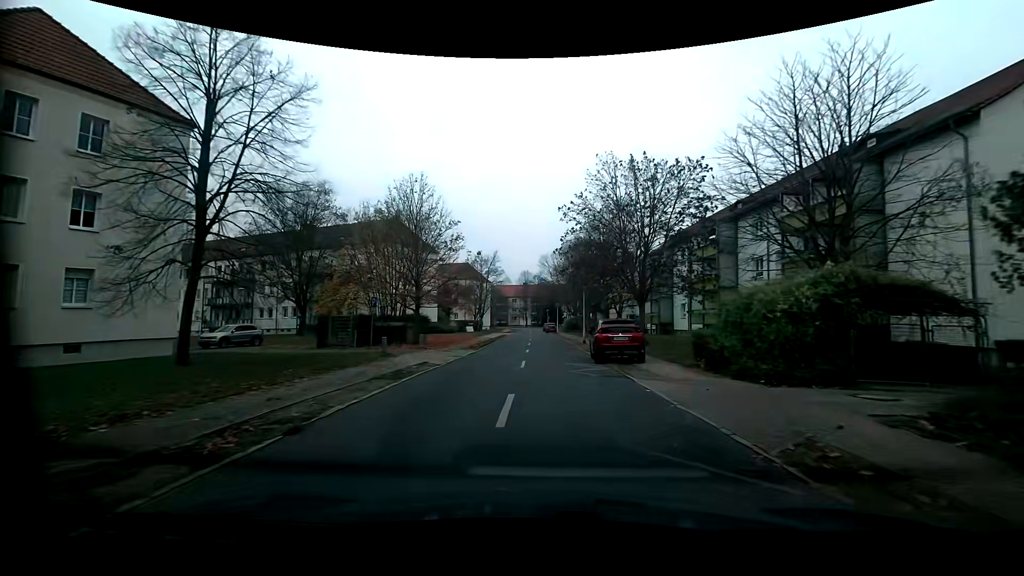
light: Day
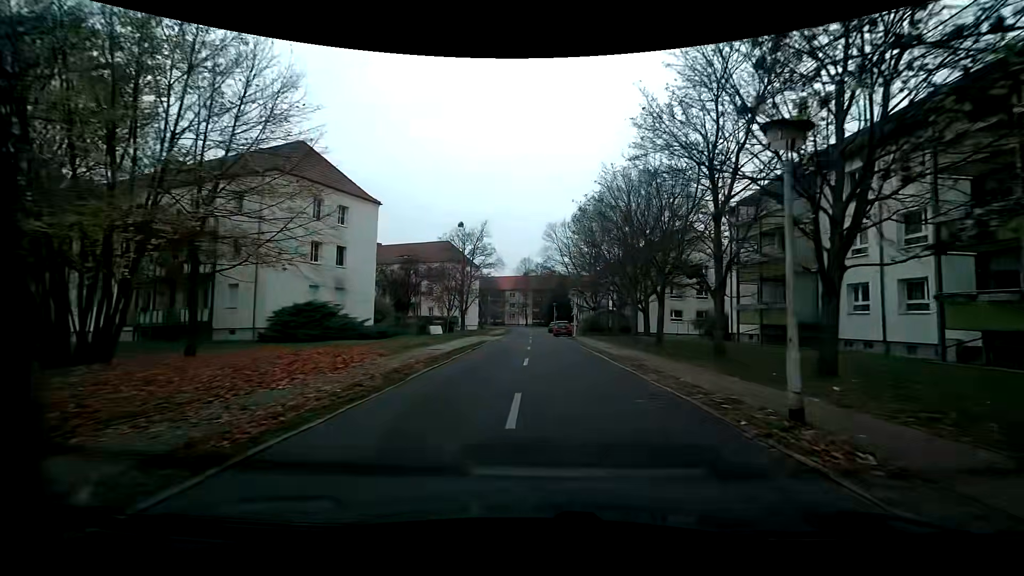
(-0.4, +27.5) m; -1°
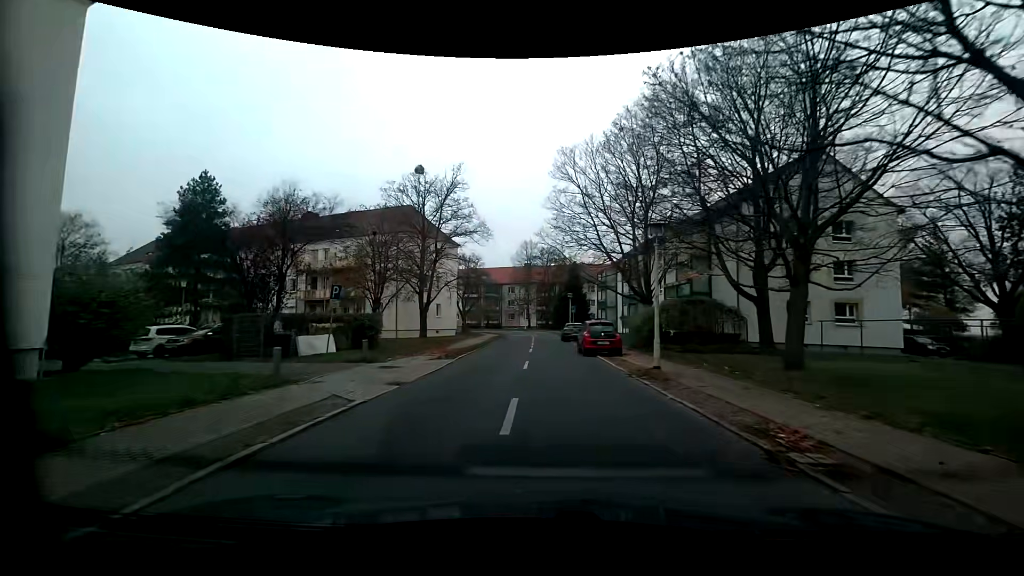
(0.0, +27.3) m; 0°
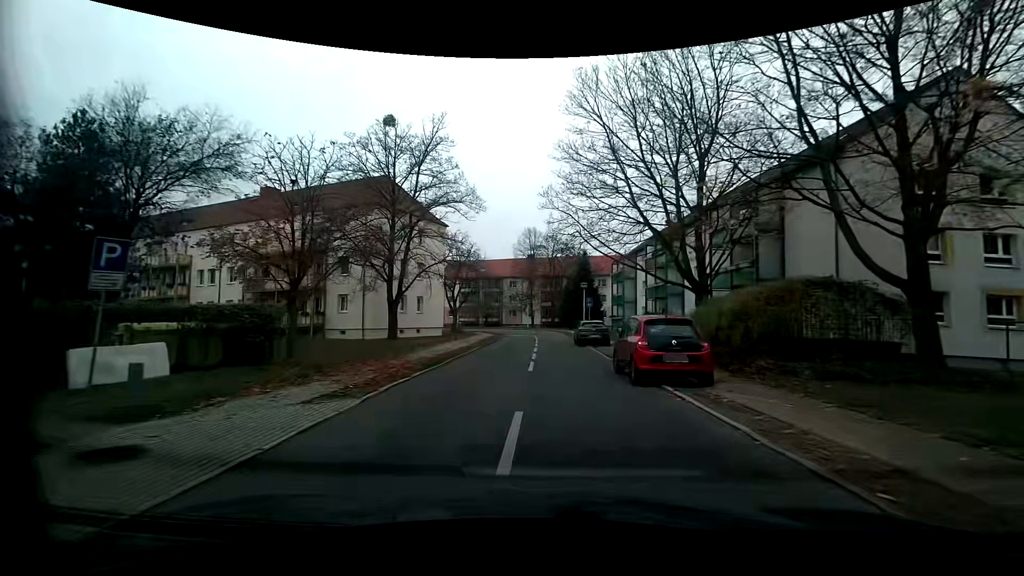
(-0.1, +10.6) m; -1°
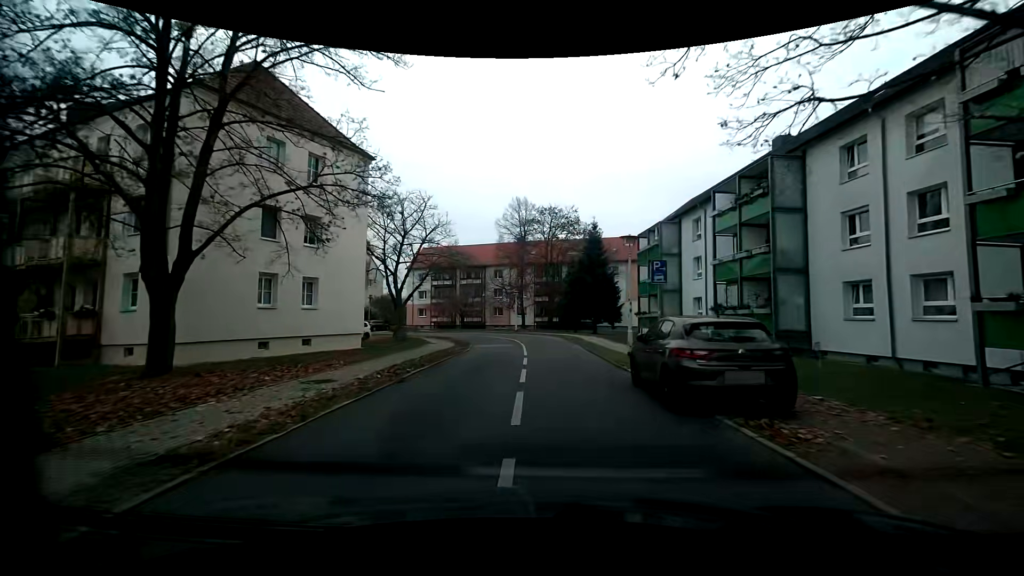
(+0.2, +20.6) m; +2°
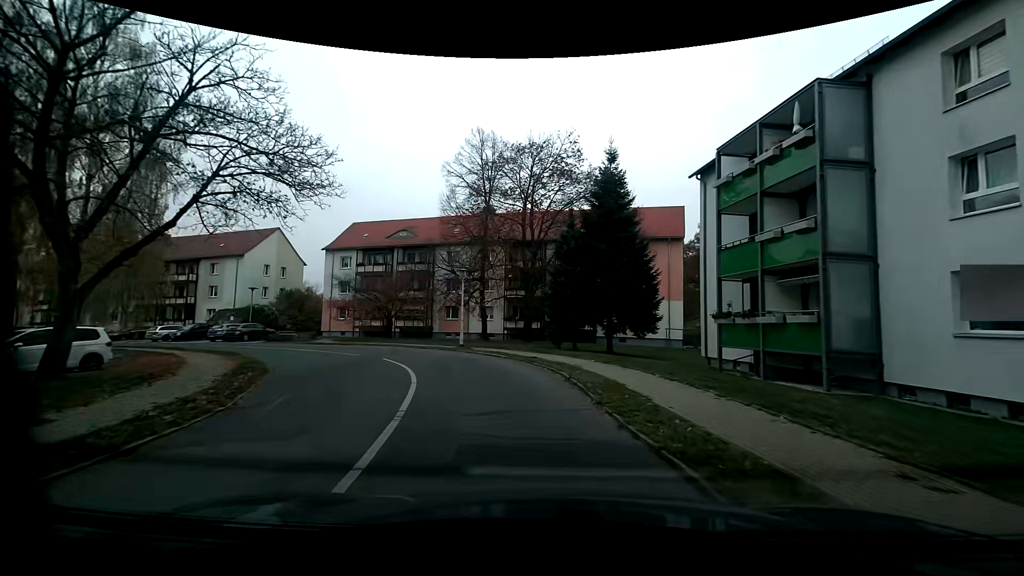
(+0.4, +24.0) m; +2°
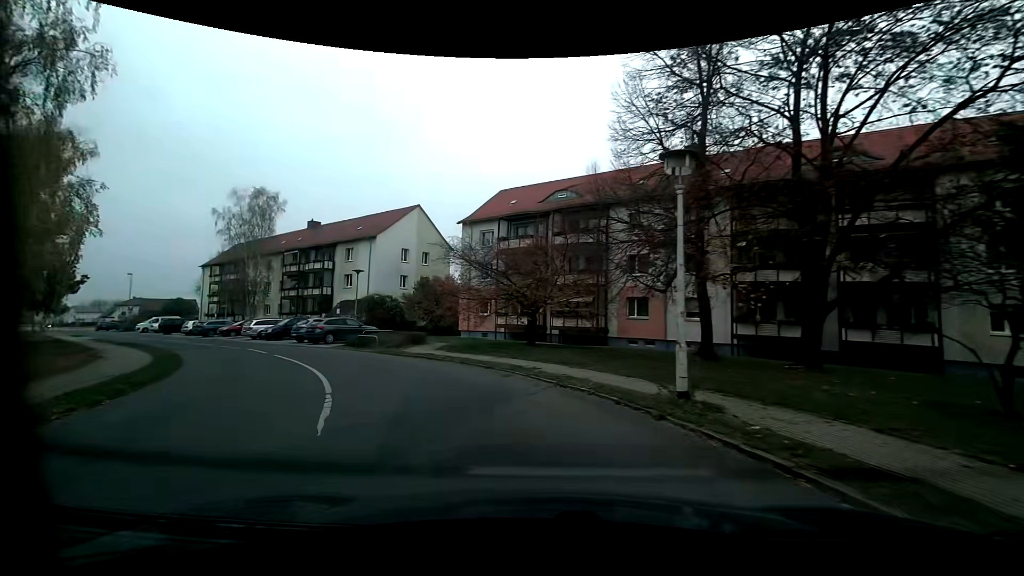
(-2.6, +17.8) m; -21°
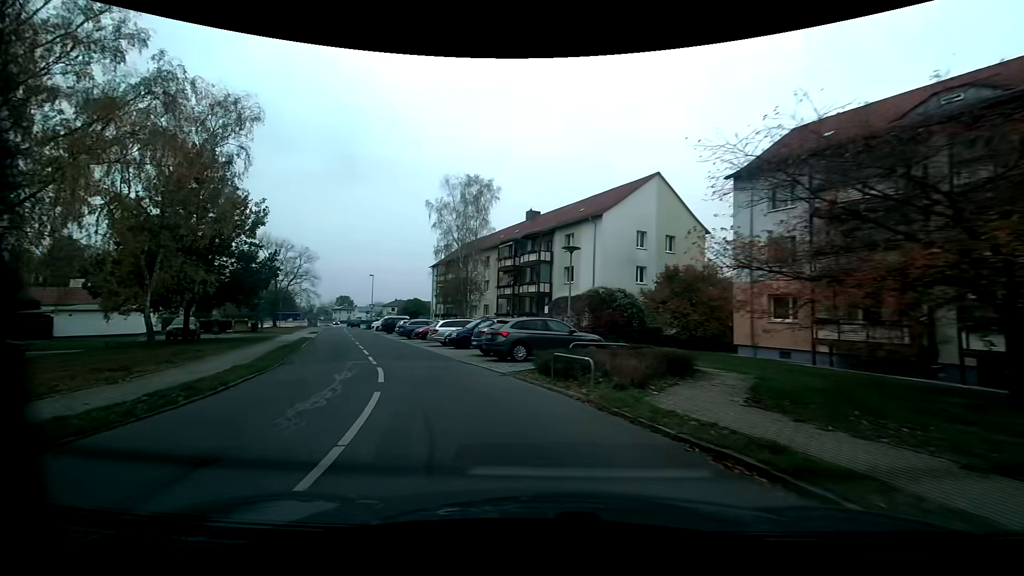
(-3.0, +13.1) m; -27°
(-1, +10) (-4, +19) (-8, +29) (-12, +38) (-15, +47) (-19, +57) (-23, +66) (-26, +75) (-30, +85) (-33, +94) m
